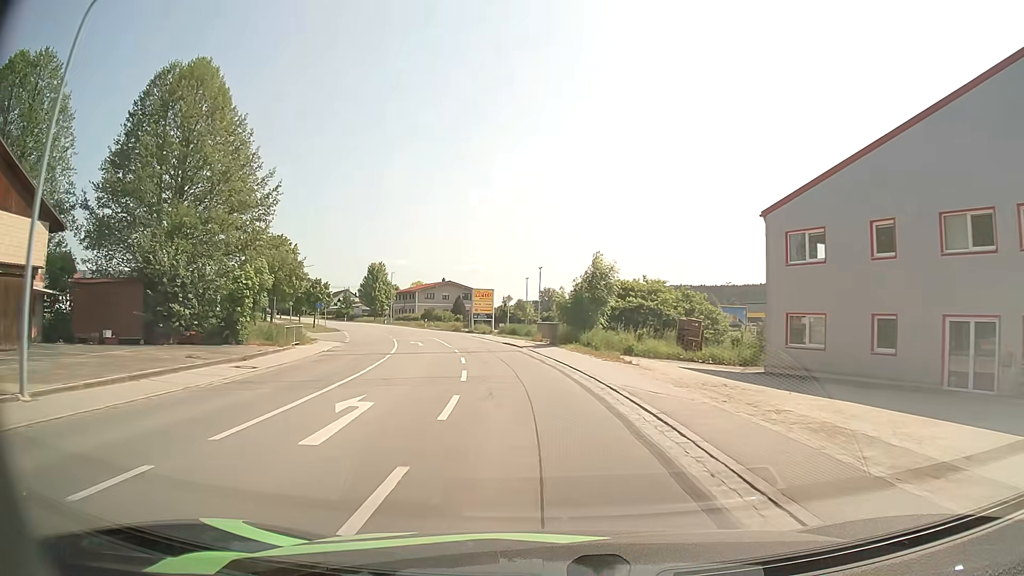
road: secondary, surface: asphalt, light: Day
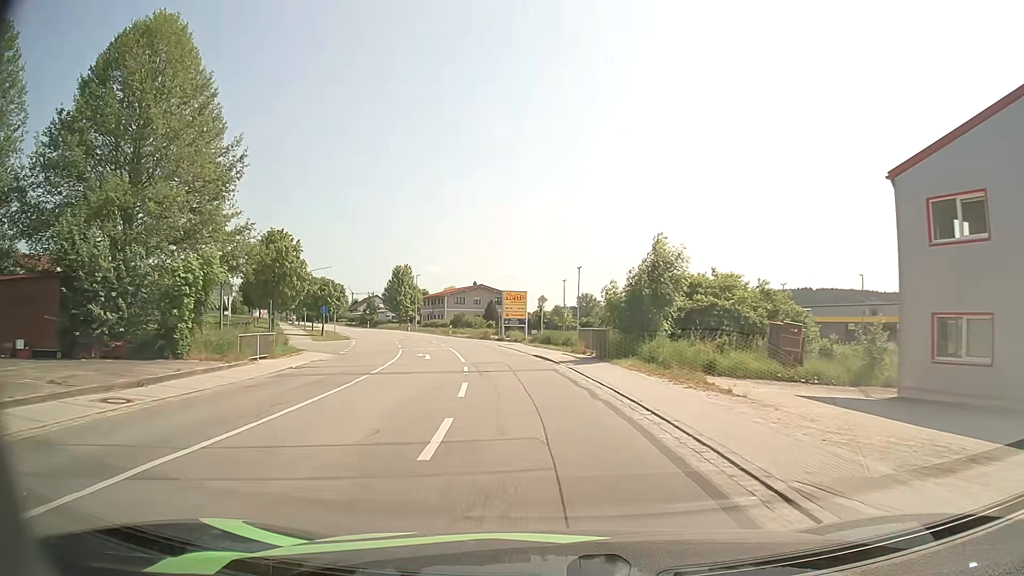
(-0.2, +8.5) m; -3°
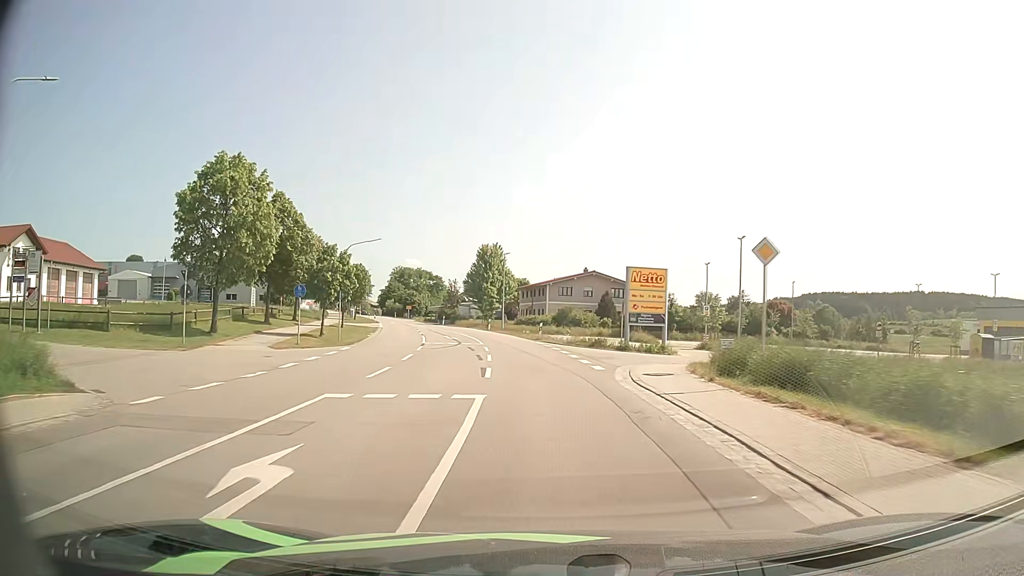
(-2.3, +25.9) m; -10°
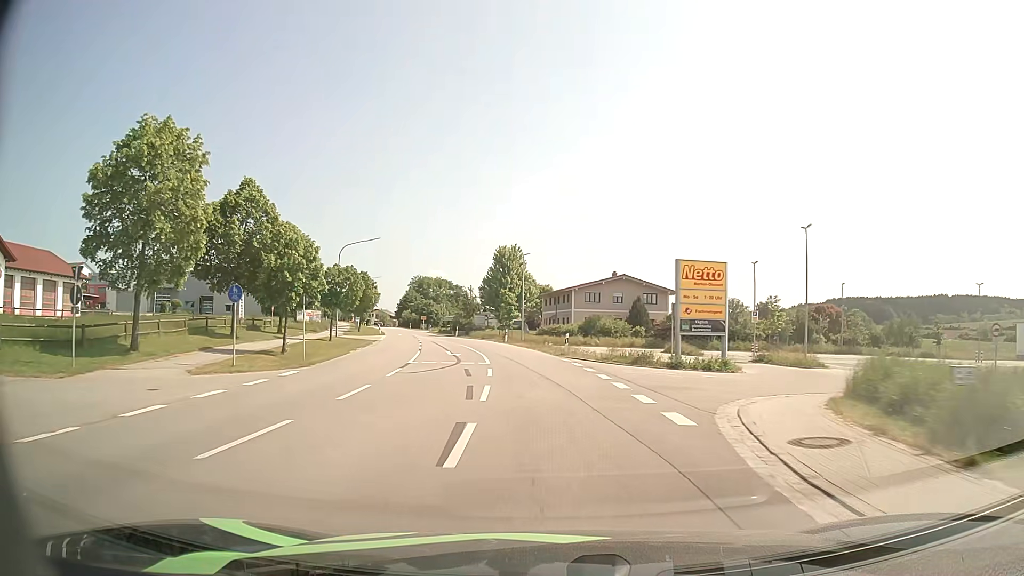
(-0.1, +8.8) m; -2°
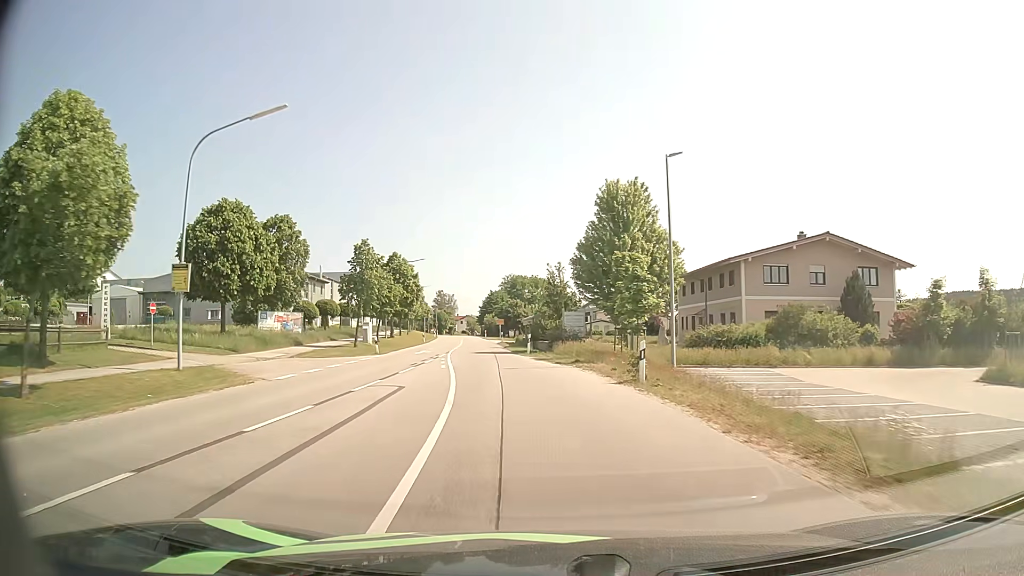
(-2.8, +36.1) m; -9°
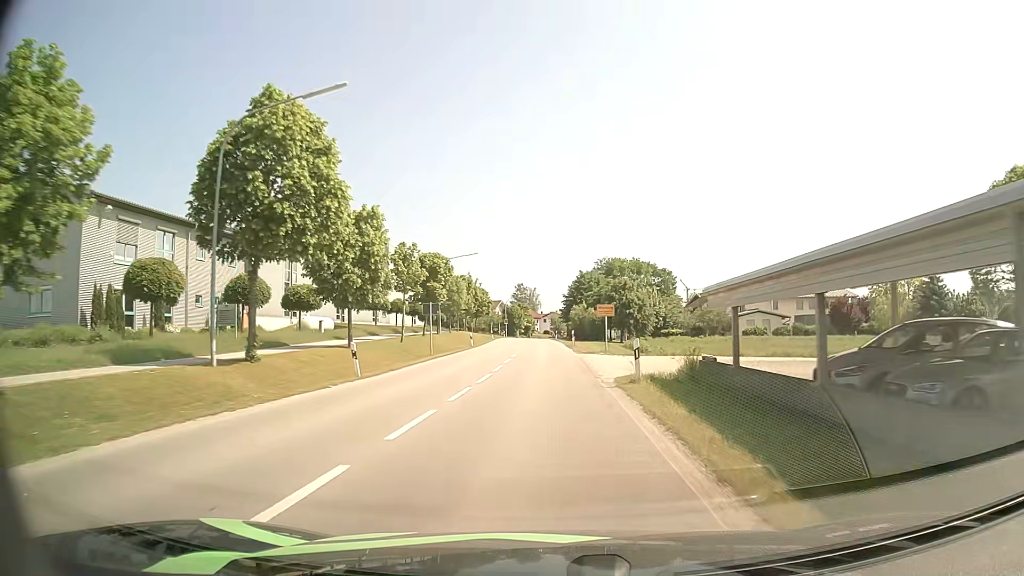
(-4.4, +47.6) m; -8°
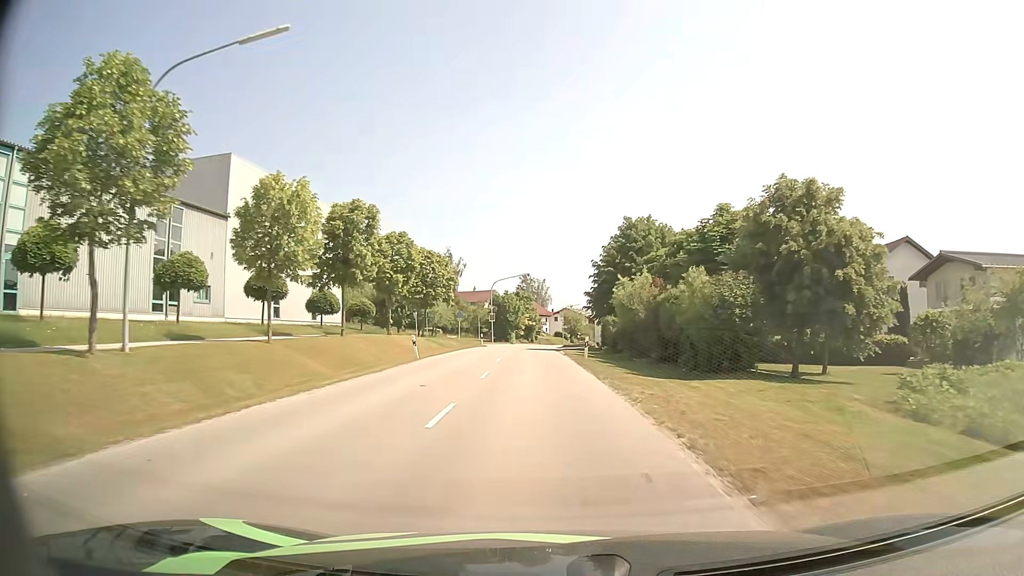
(-0.2, +49.0) m; -1°
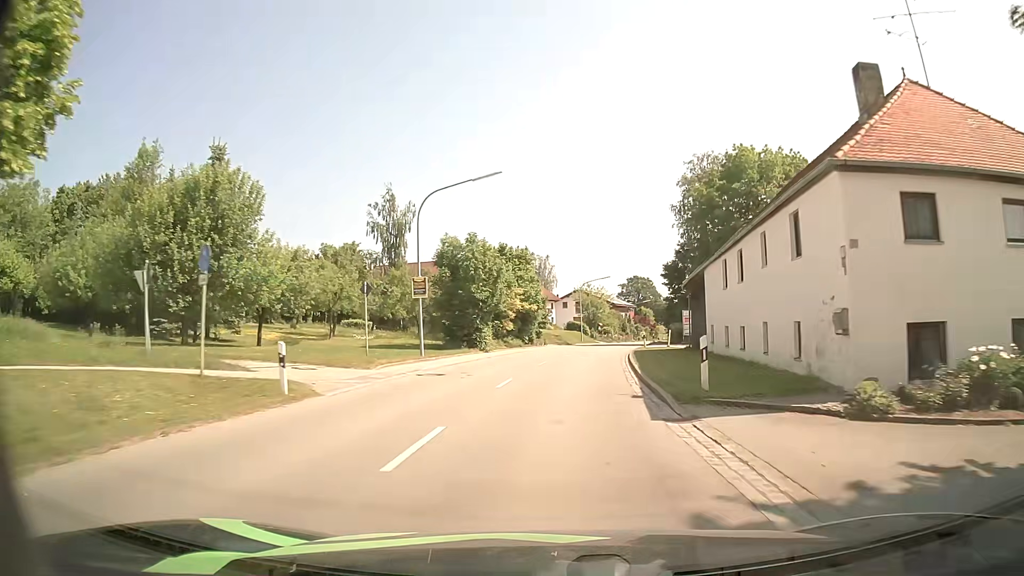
(-0.9, +47.5) m; 0°
(0, +10) (+1, +20) (+1, +30) (+3, +40) (+4, +50) (+6, +60) (+8, +69) (+10, +79) (+12, +89) (+14, +99) m
